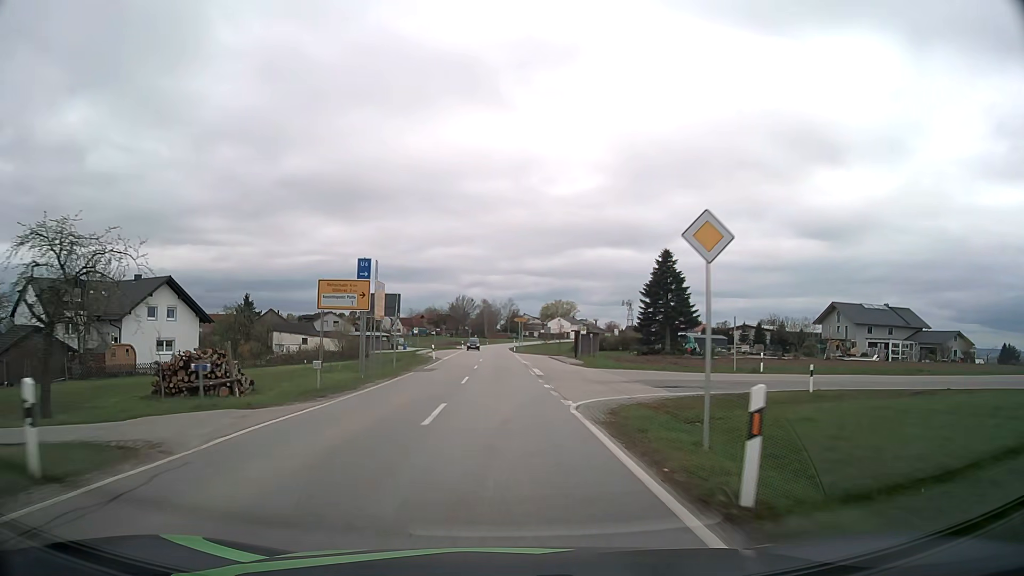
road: secondary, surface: asphalt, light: Day
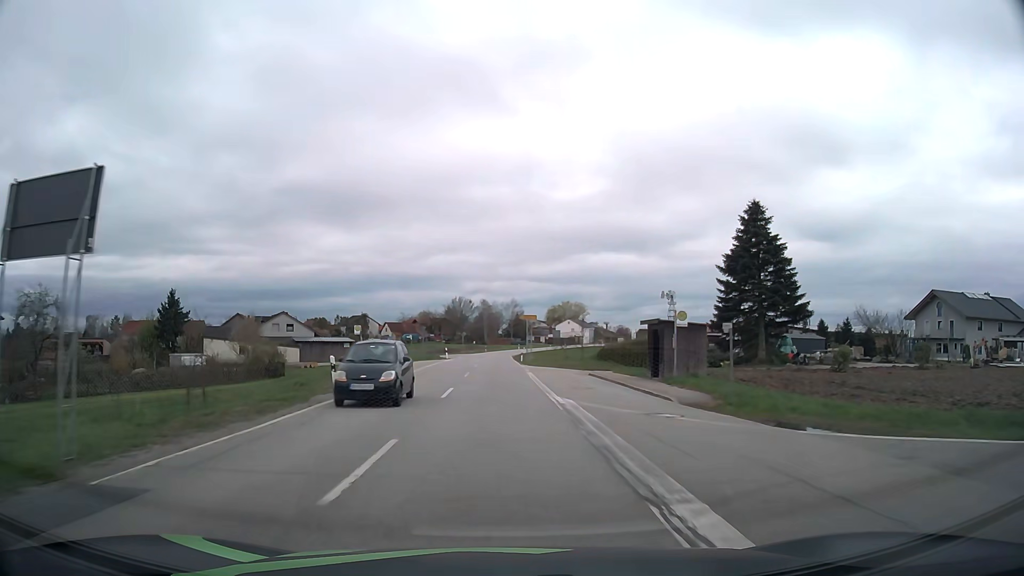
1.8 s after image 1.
(0.0, +29.0) m; 0°
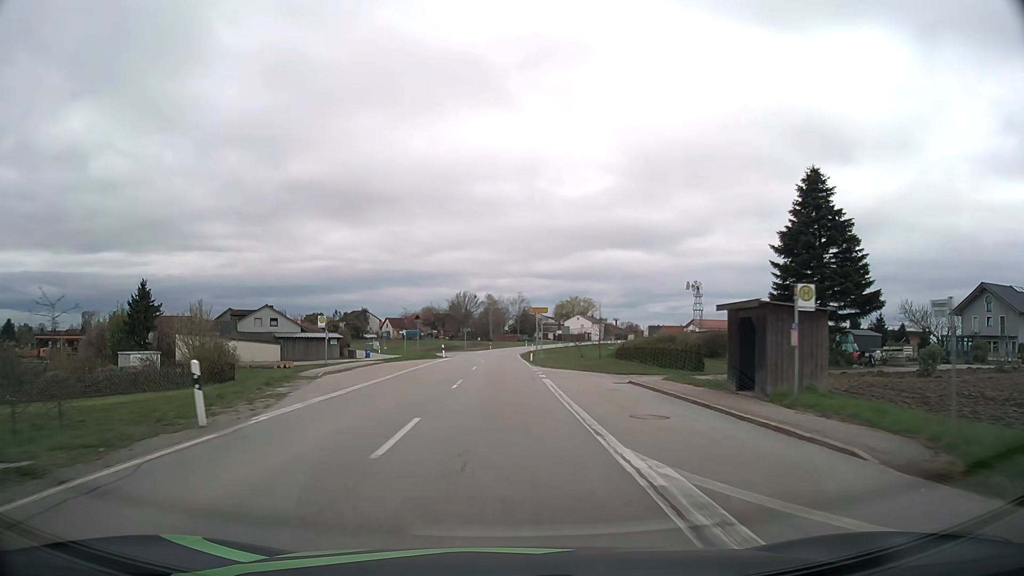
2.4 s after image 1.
(0.0, +9.7) m; -1°
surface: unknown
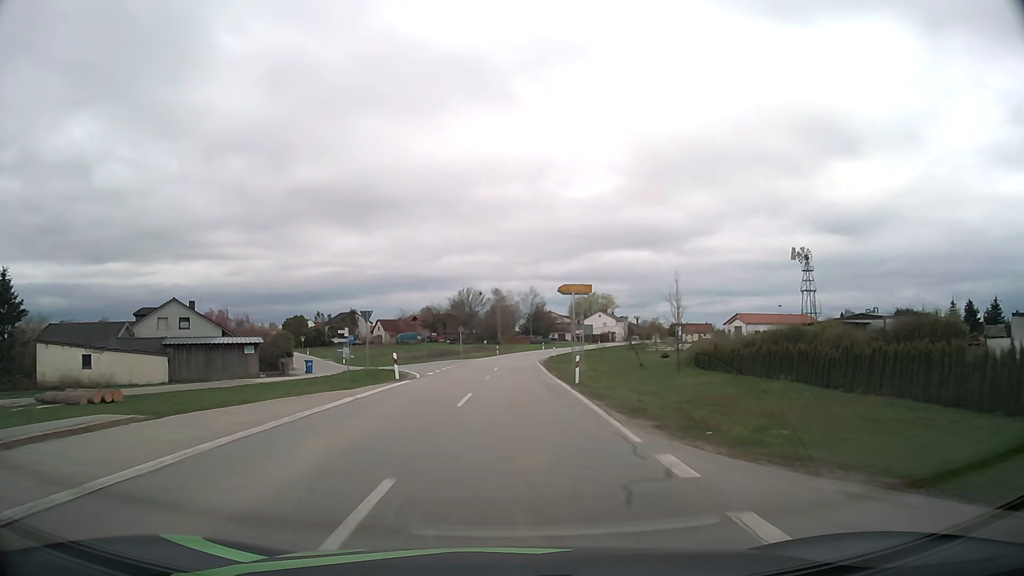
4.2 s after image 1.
(-0.2, +28.8) m; -1°
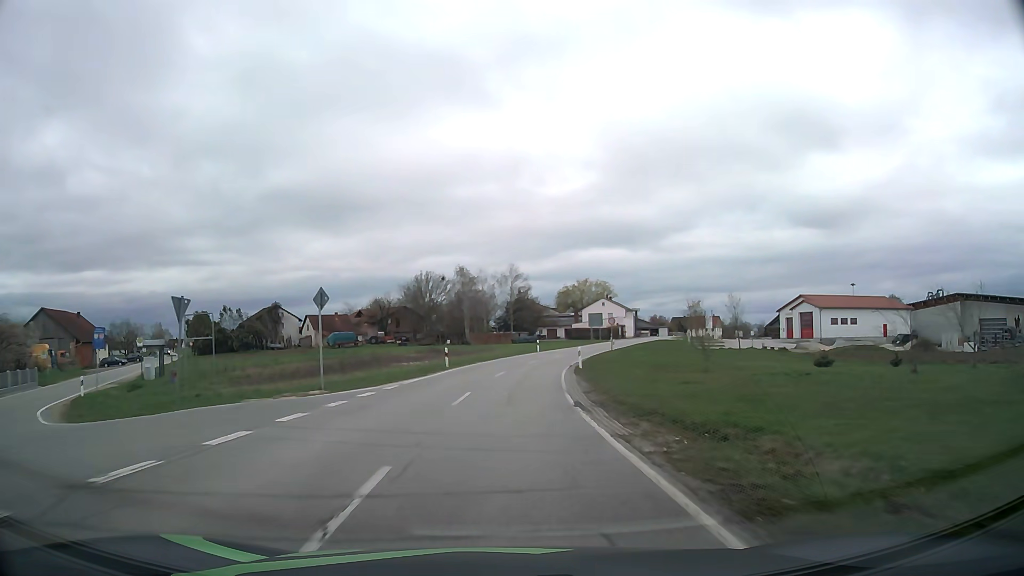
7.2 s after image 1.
(+0.7, +46.4) m; +2°
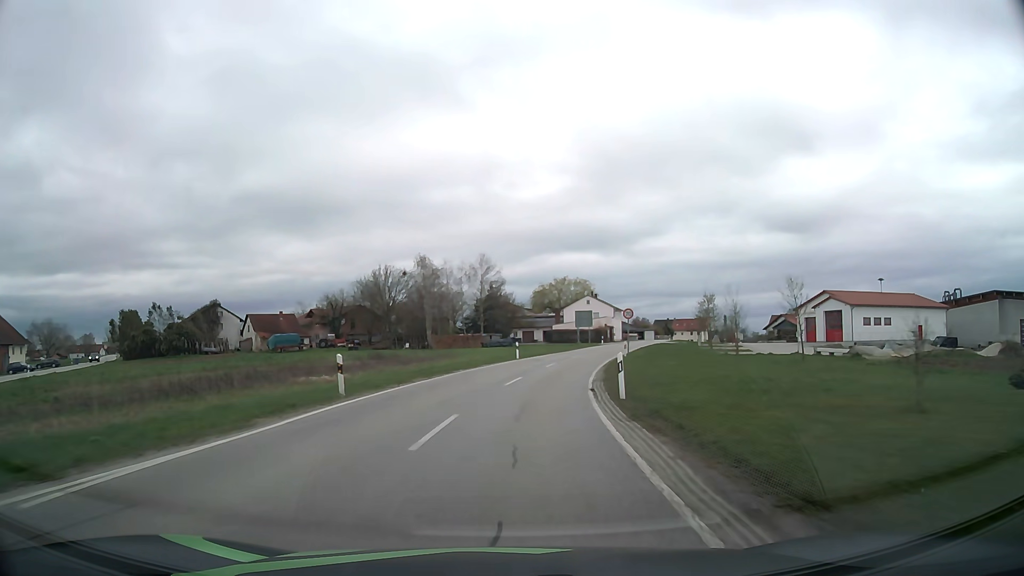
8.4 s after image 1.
(+0.3, +18.3) m; +2°
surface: asphalt
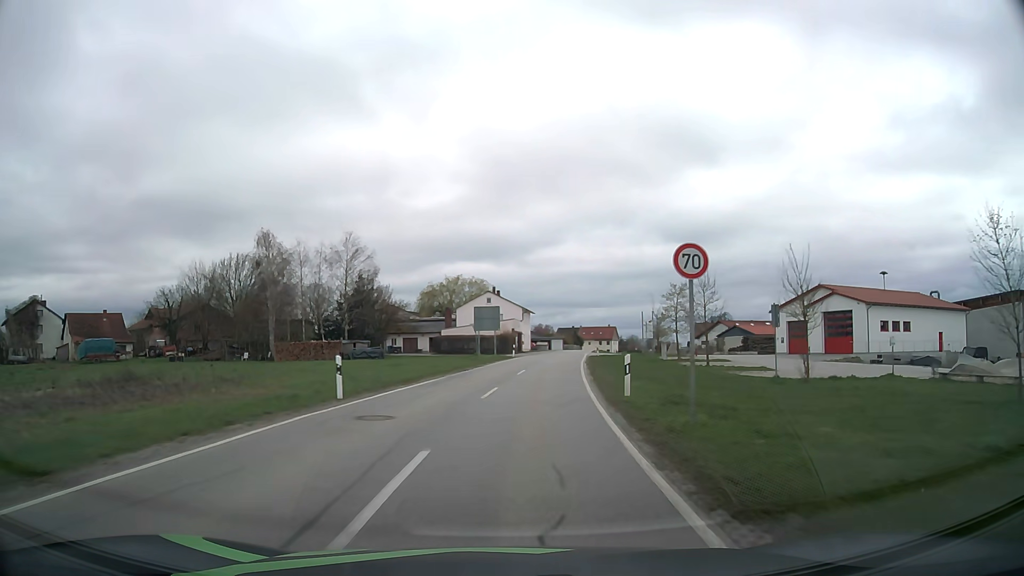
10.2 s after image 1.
(+2.0, +27.4) m; +9°
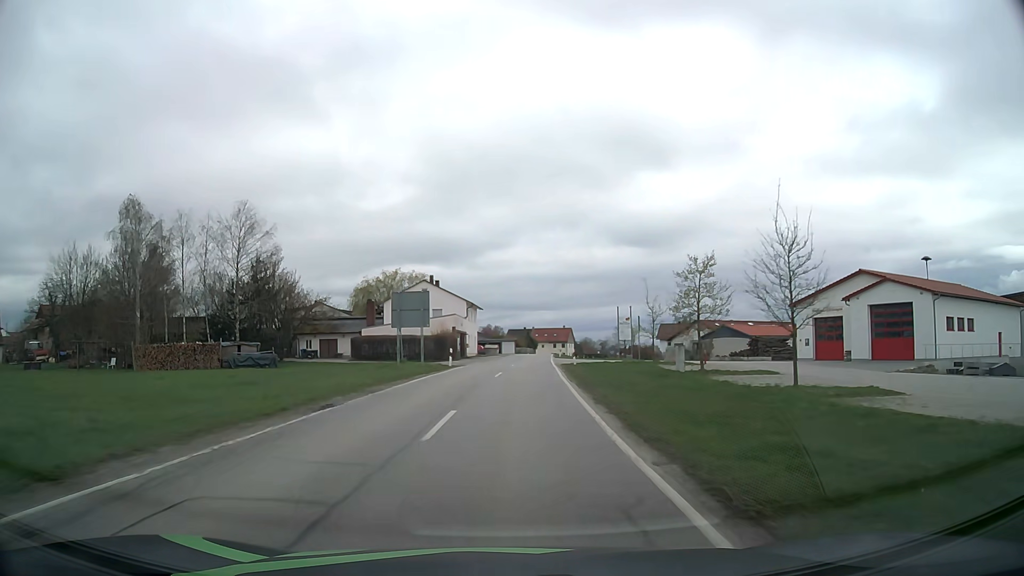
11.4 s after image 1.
(+0.9, +18.6) m; +5°
(0, +10) (0, +20) (+1, +30) (+1, +40) (+2, +50) (+3, +60) (+3, +70) (+4, +80) (+5, +90) (+5, +100) m
